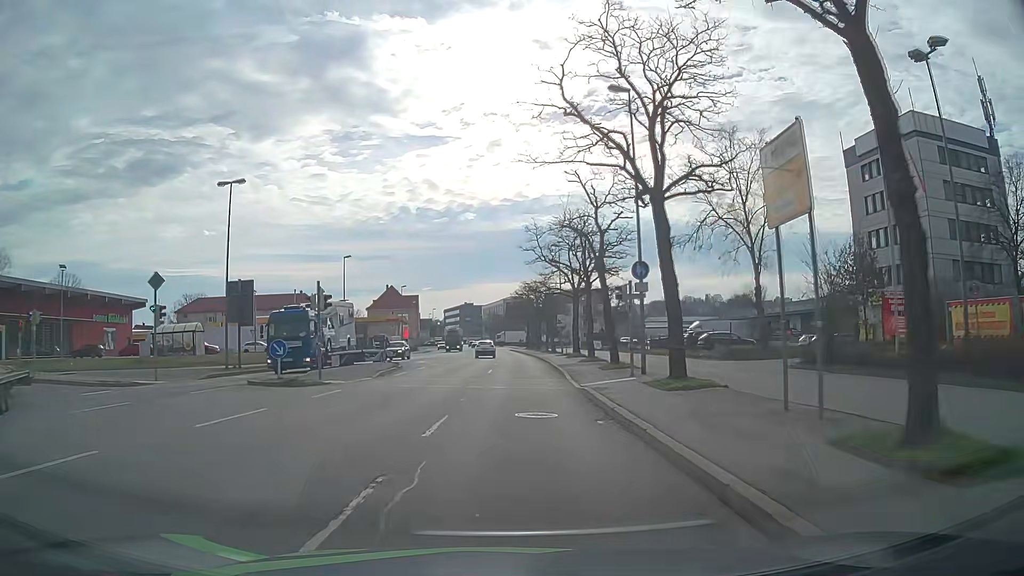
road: primary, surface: asphalt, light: Day
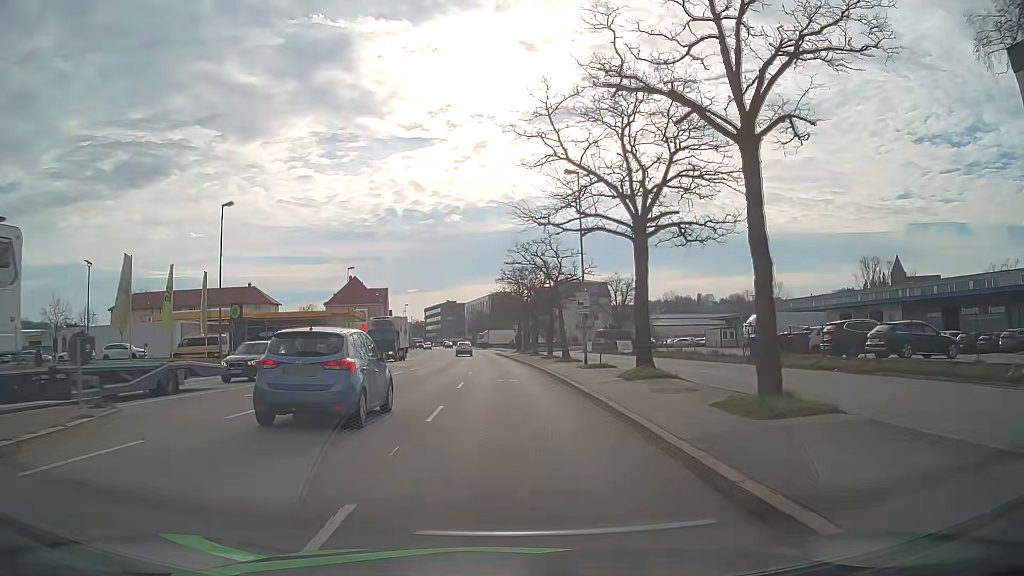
(+0.5, +28.0) m; +2°
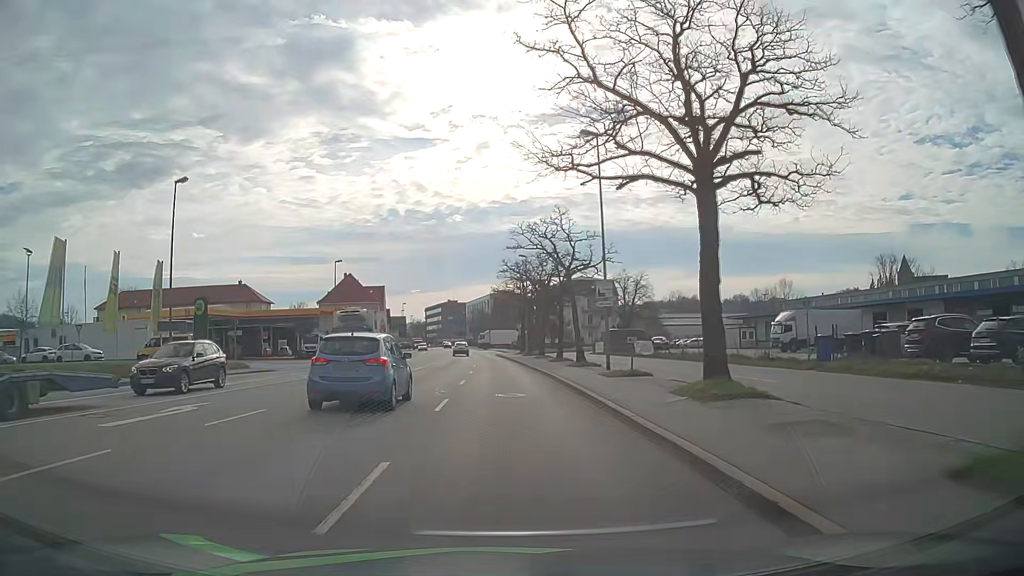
(0.0, +7.0) m; 0°
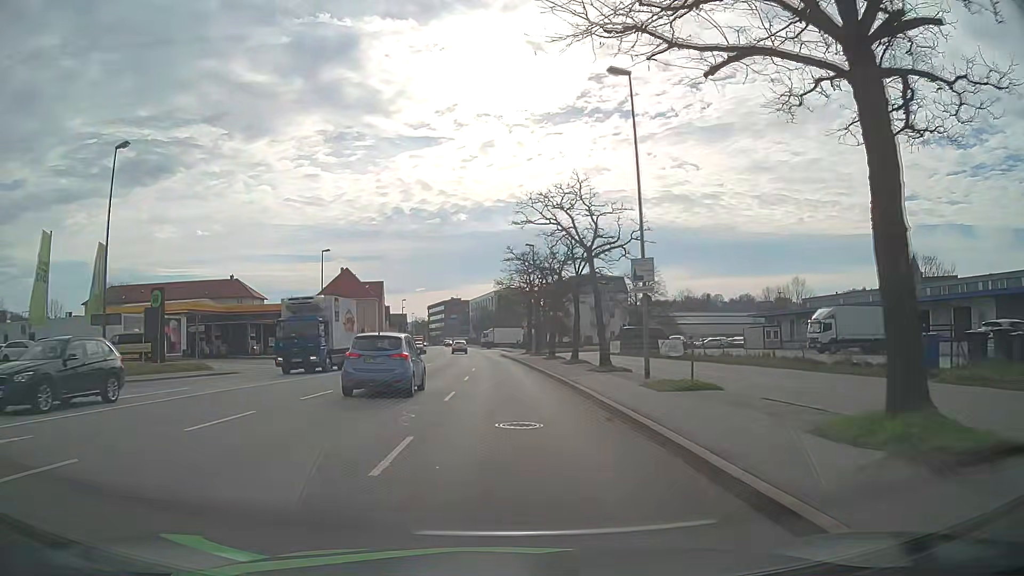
(0.0, +7.0) m; -1°
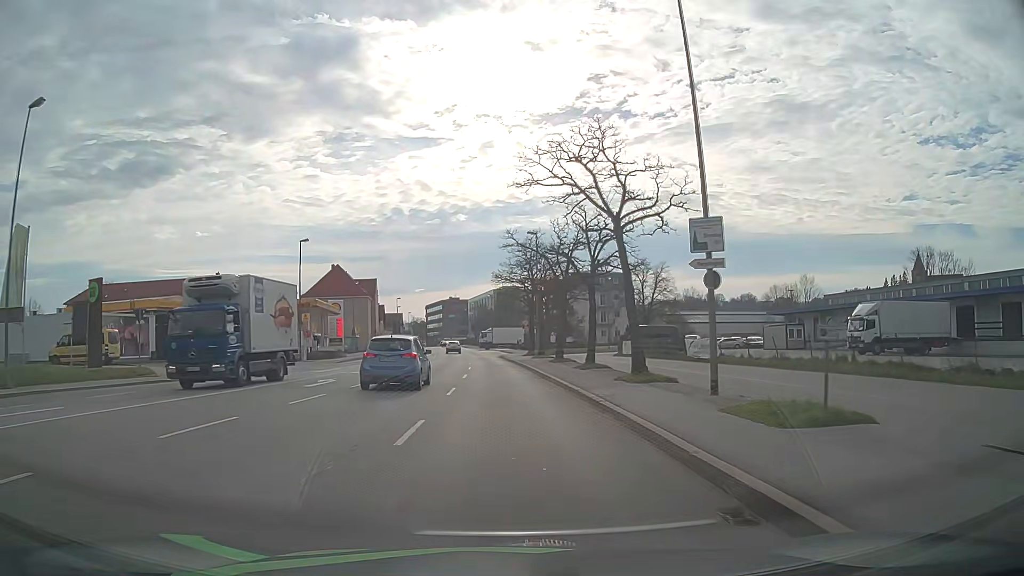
(+0.1, +7.0) m; +1°
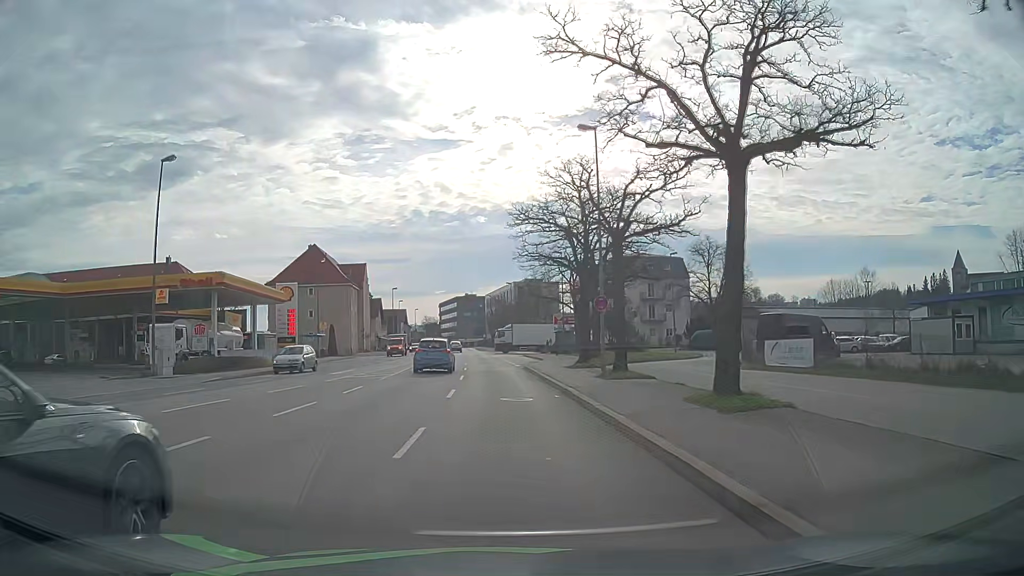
(-0.4, +28.1) m; -2°
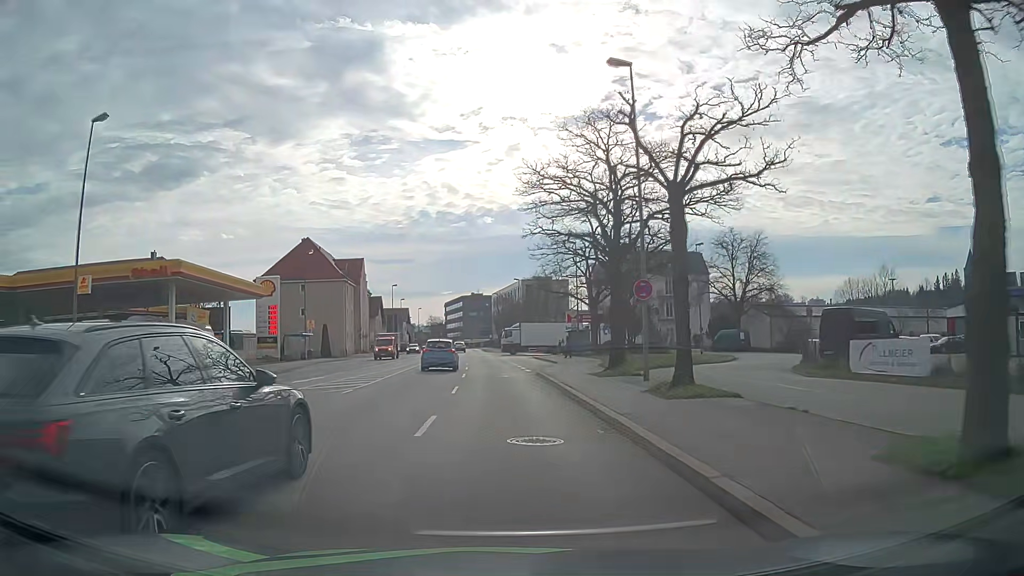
(0.0, +7.1) m; 0°
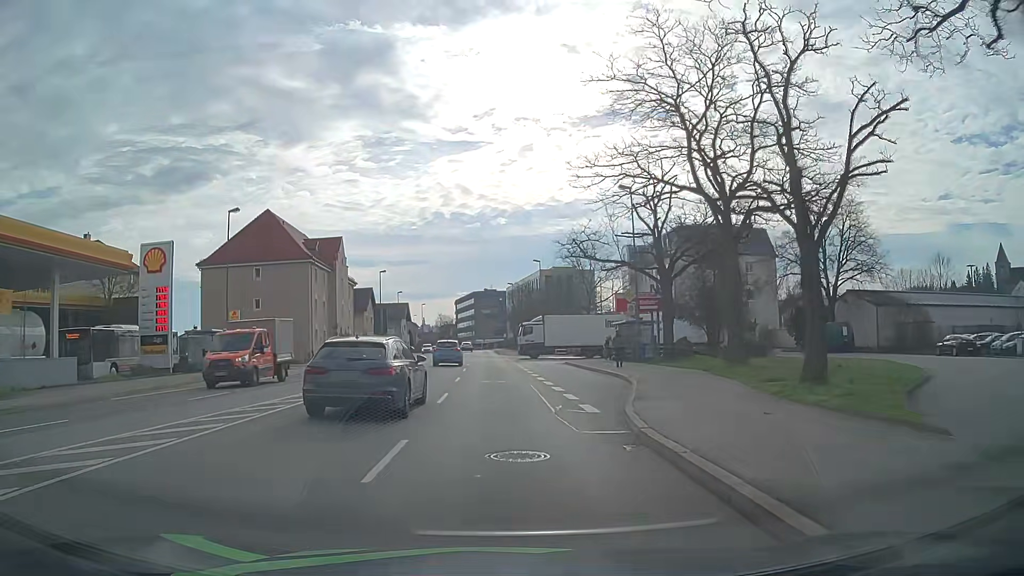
(-0.3, +21.4) m; -2°
